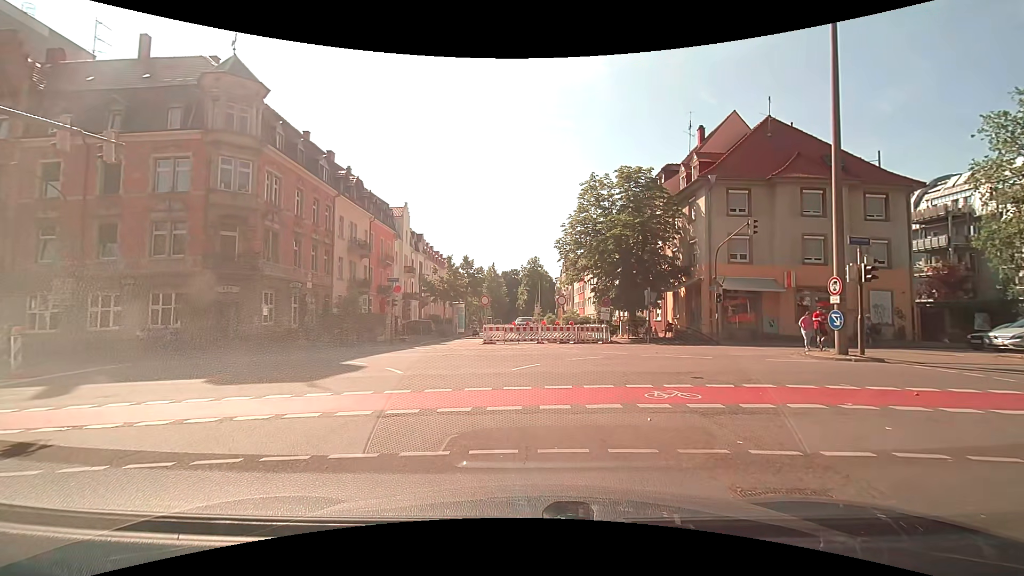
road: residential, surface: asphalt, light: Day
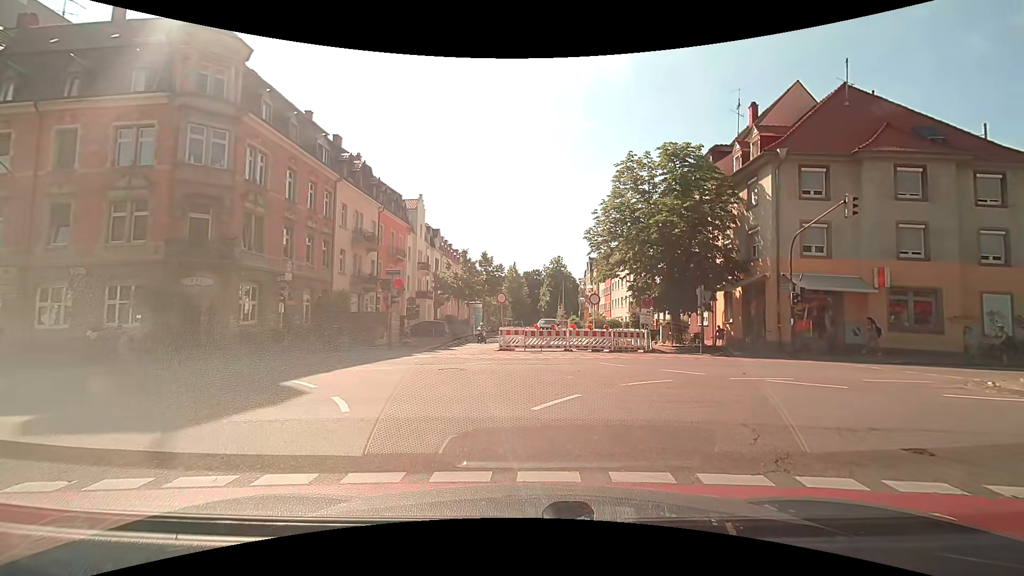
(0.0, +5.2) m; -2°
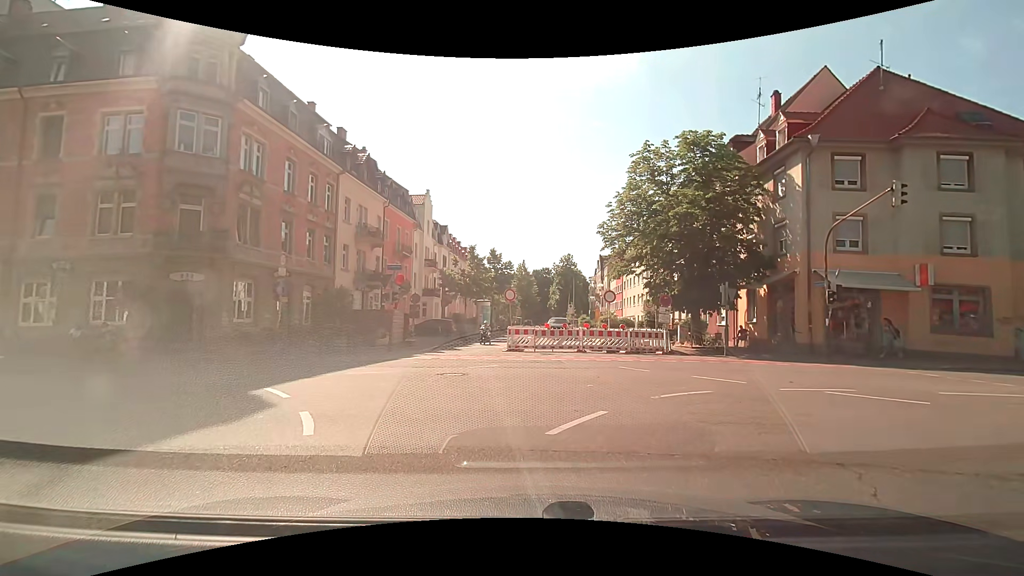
(0.0, +1.6) m; +1°
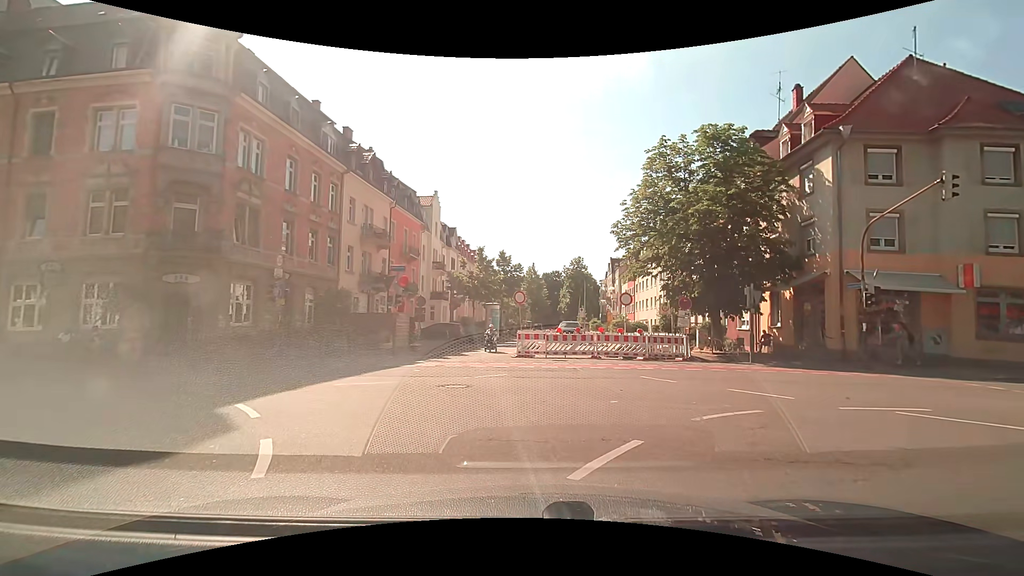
(0.0, +1.3) m; -3°
